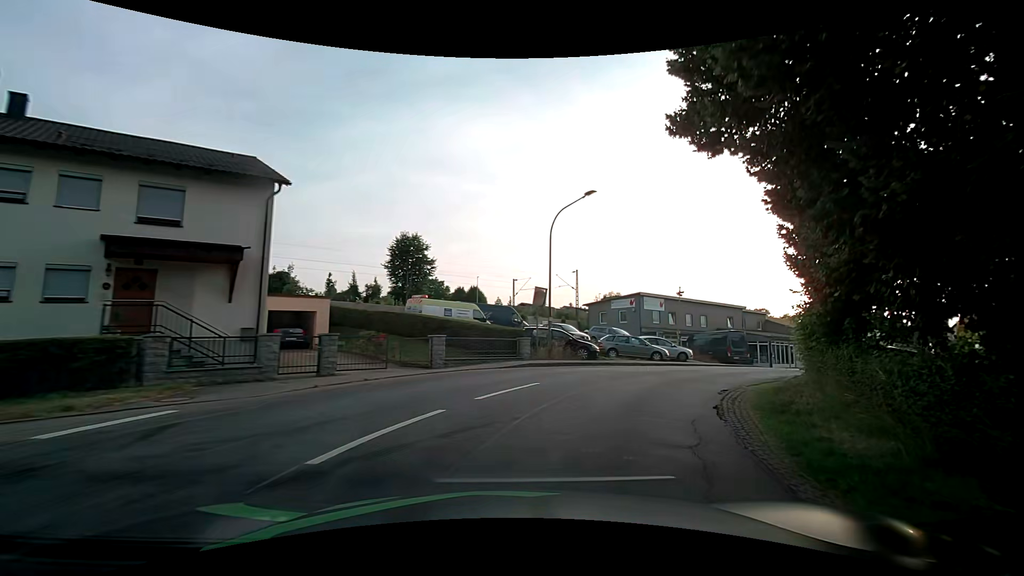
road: unclassified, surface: asphalt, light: Day
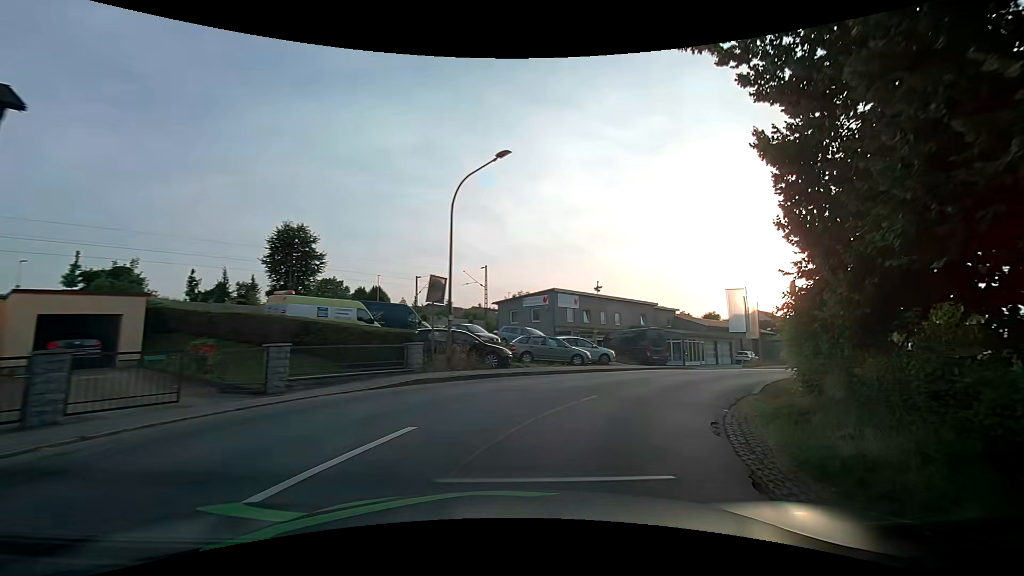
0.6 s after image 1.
(+0.4, +5.2) m; +9°
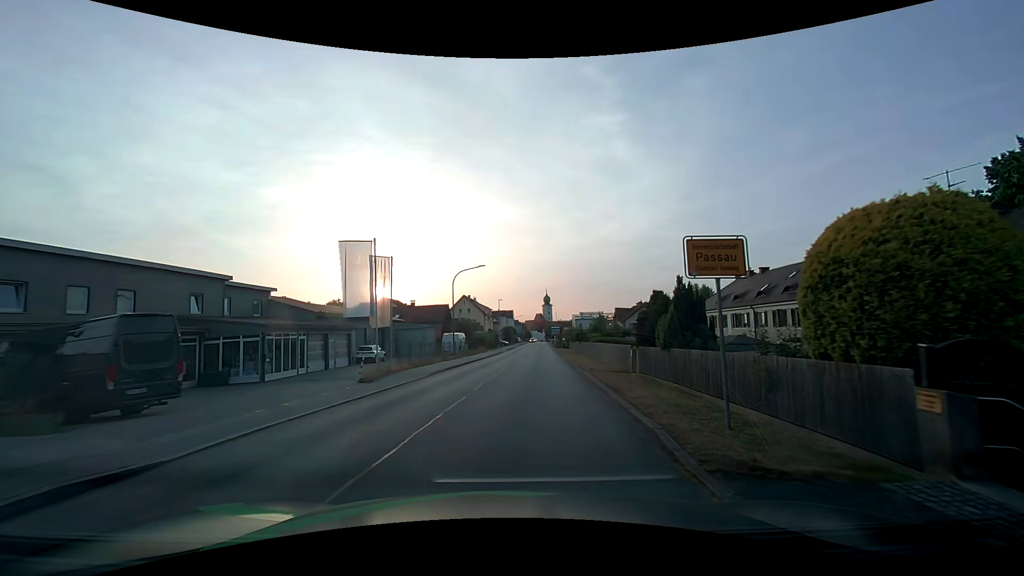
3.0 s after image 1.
(+8.4, +19.4) m; +42°
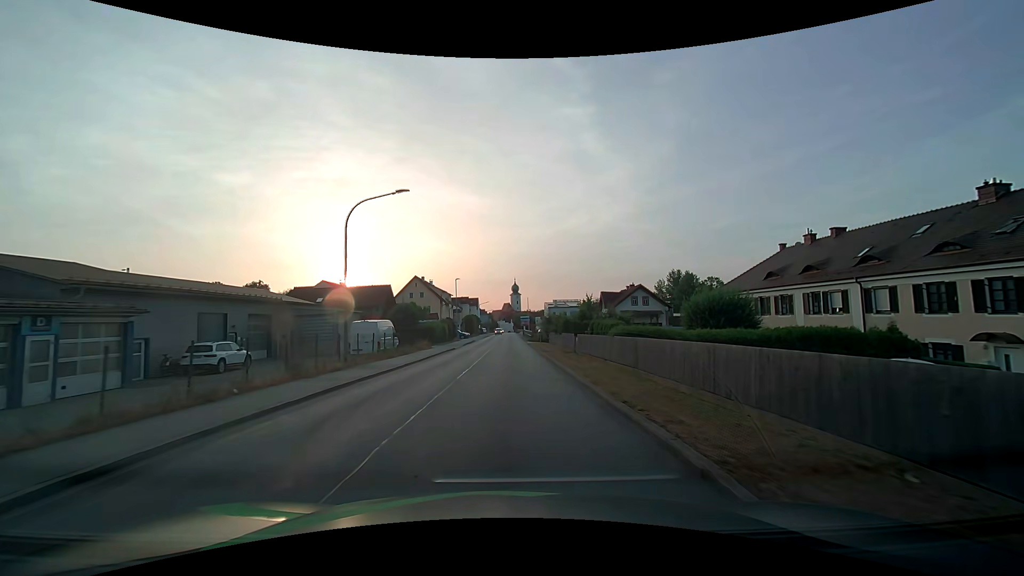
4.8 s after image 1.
(+0.8, +19.7) m; +3°
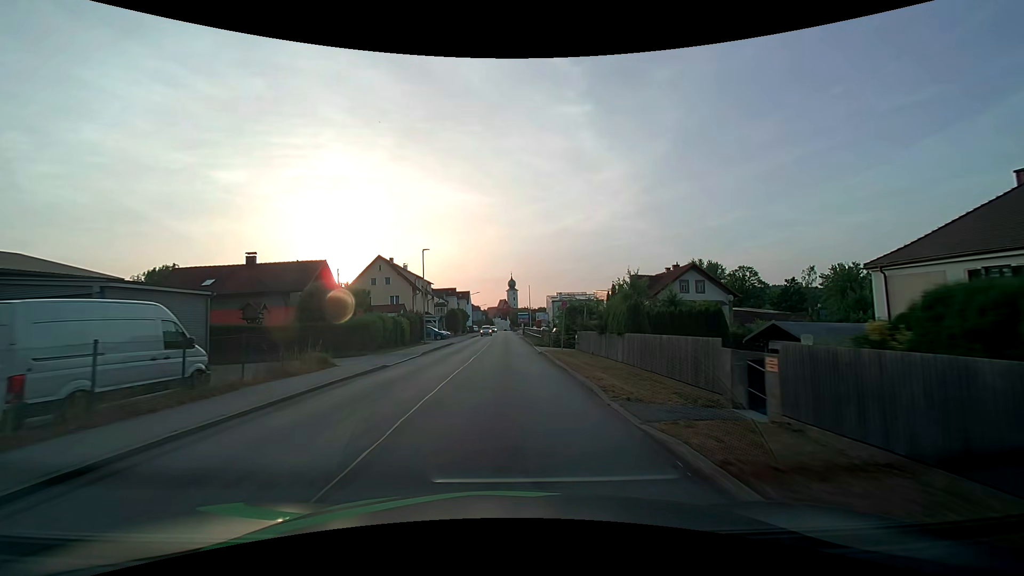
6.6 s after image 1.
(+0.2, +22.7) m; +1°
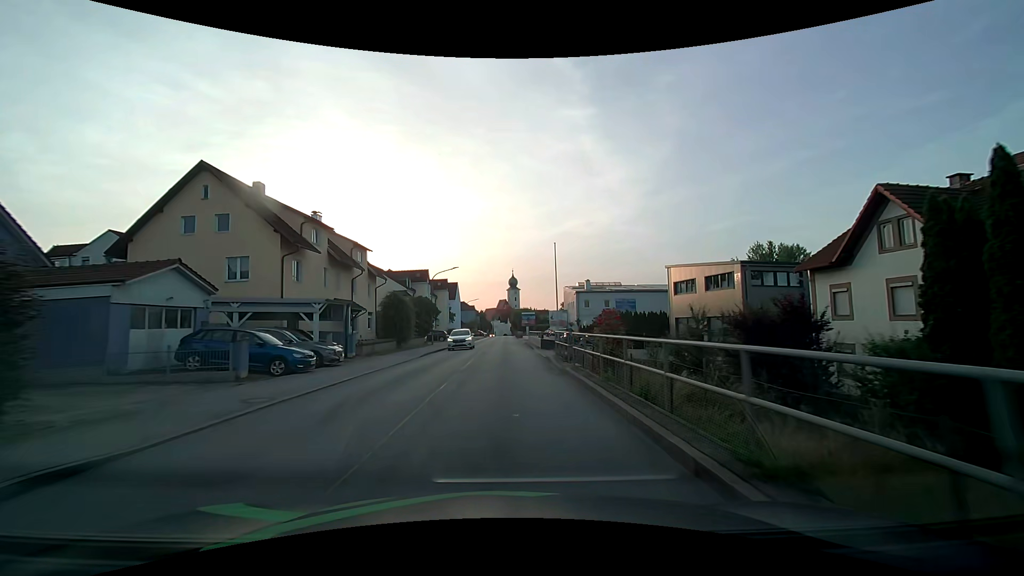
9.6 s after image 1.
(-0.1, +38.8) m; 0°
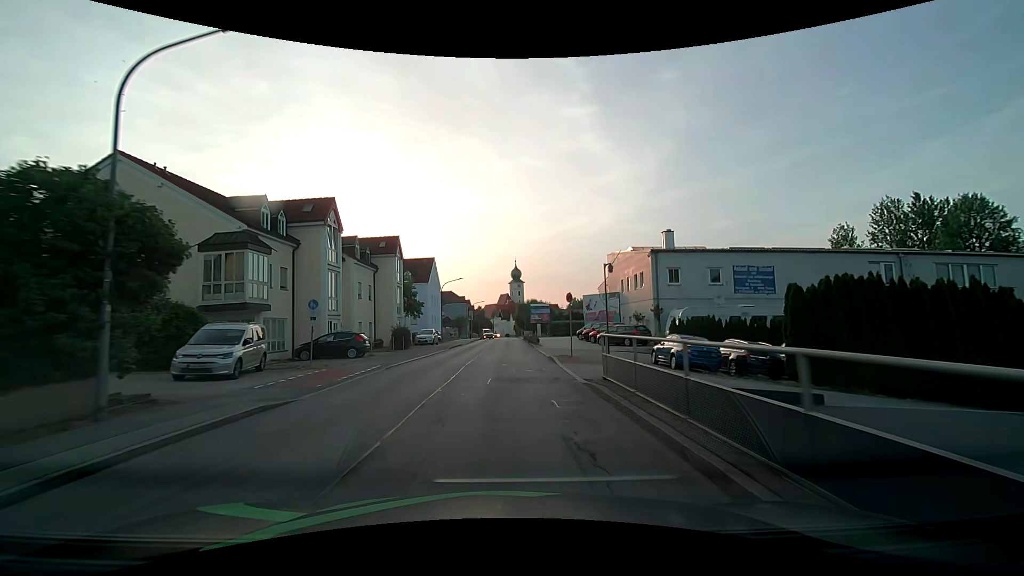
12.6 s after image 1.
(-0.1, +38.3) m; 0°
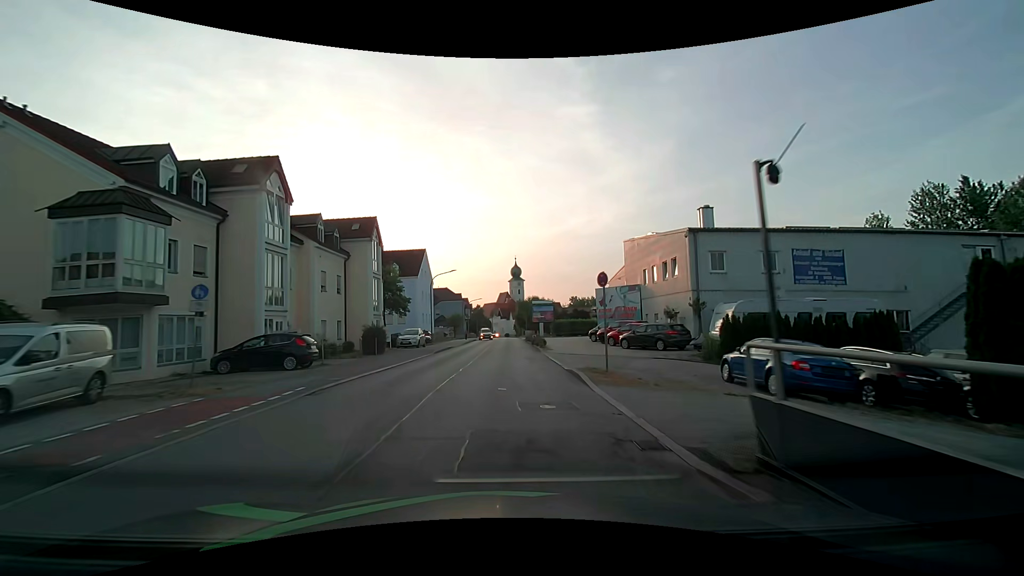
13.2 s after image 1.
(0.0, +7.6) m; 0°
(0, +10) (0, +20) (0, +30) (0, +40) (0, +50) (0, +60) (0, +70) (0, +80) (0, +90) (0, +100) m
